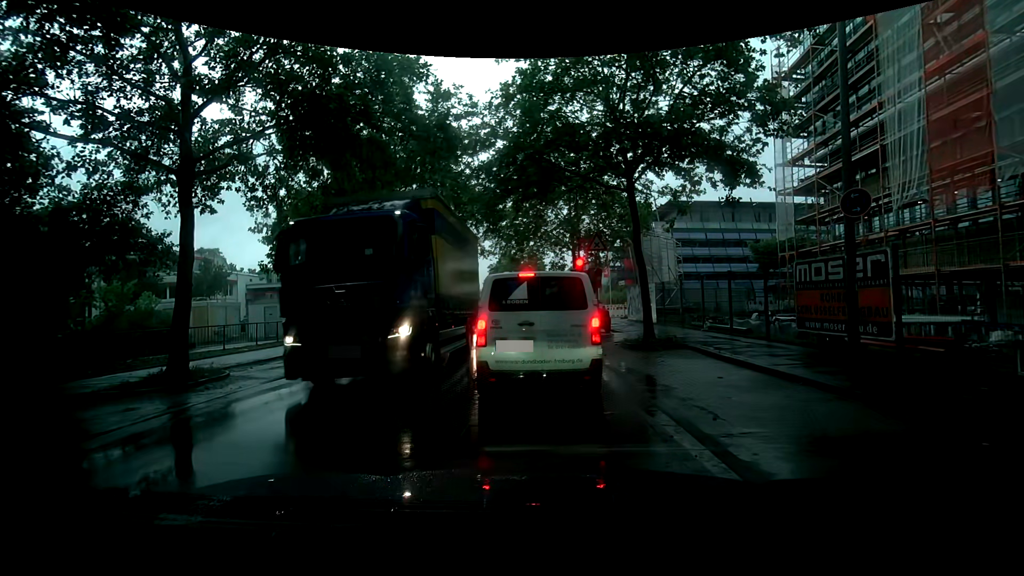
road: tertiary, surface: asphalt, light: Day
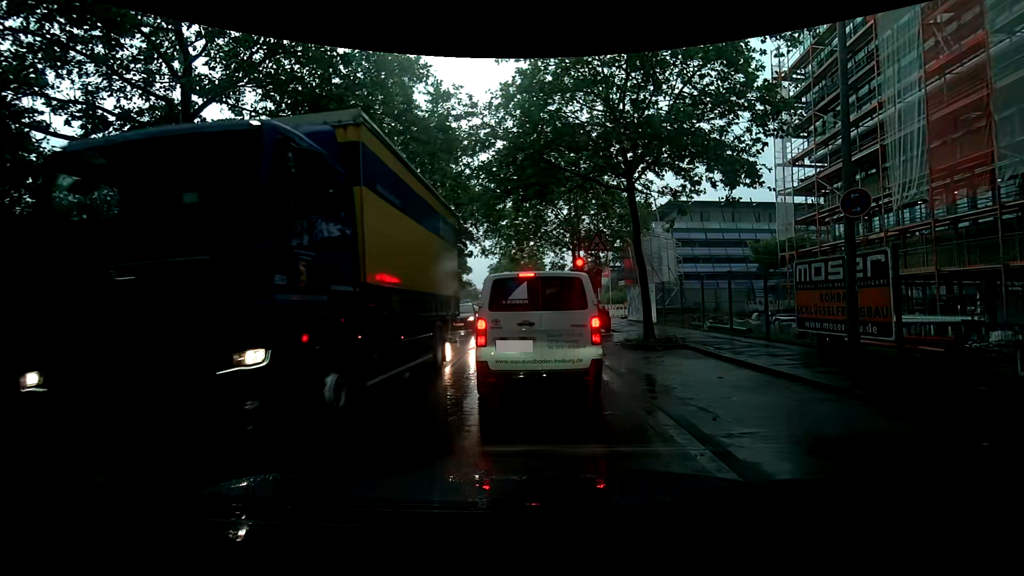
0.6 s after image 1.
(0.0, 0.0) m; 0°
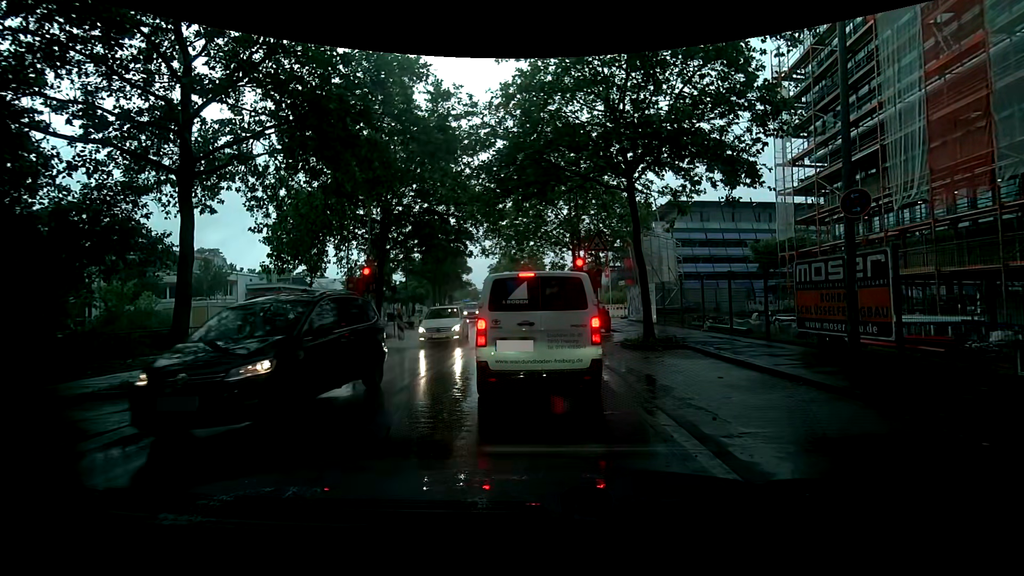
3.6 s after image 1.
(0.0, 0.0) m; 0°
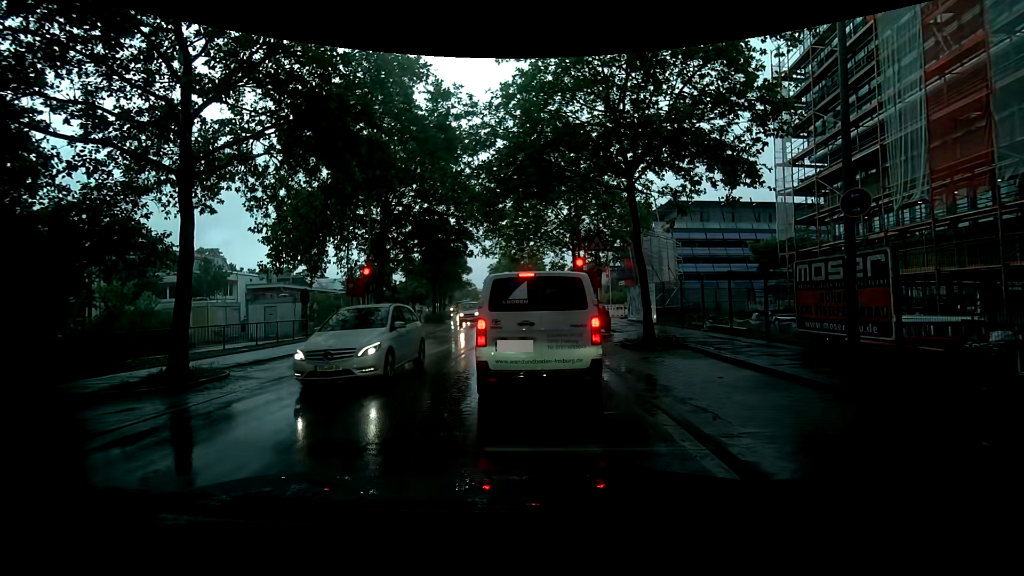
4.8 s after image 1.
(0.0, 0.0) m; 0°
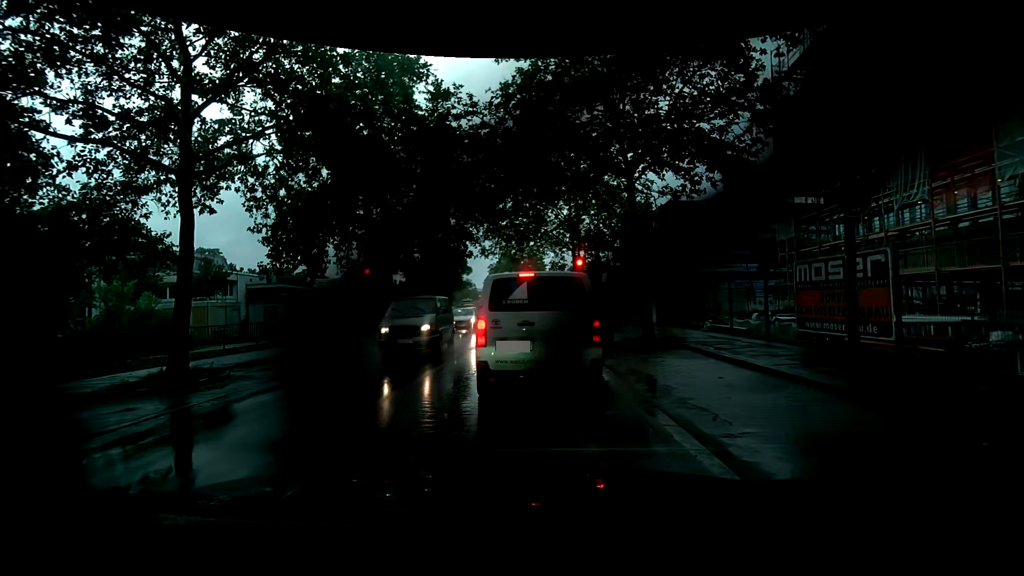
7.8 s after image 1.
(0.0, 0.0) m; 0°
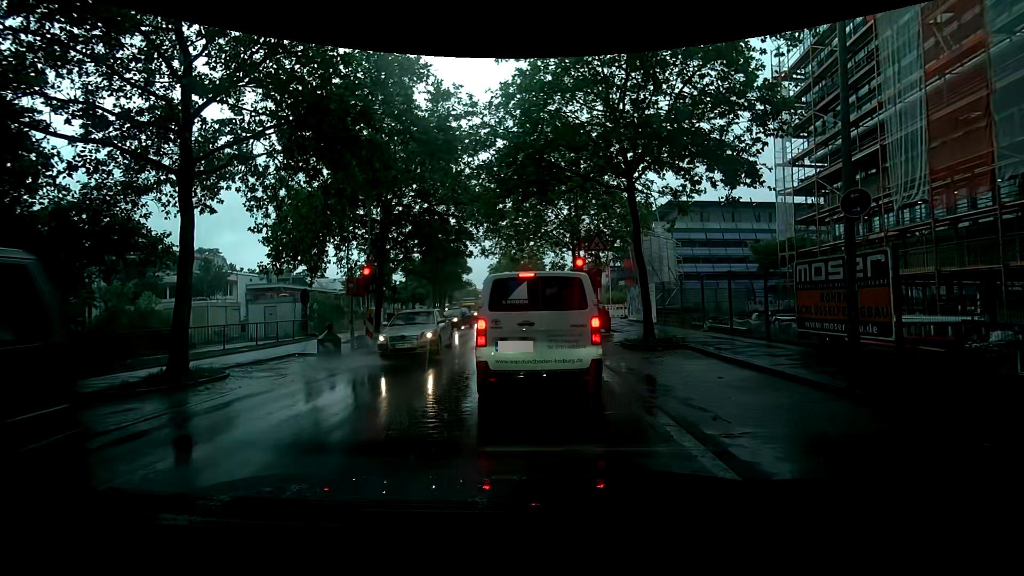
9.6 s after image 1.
(0.0, 0.0) m; 0°
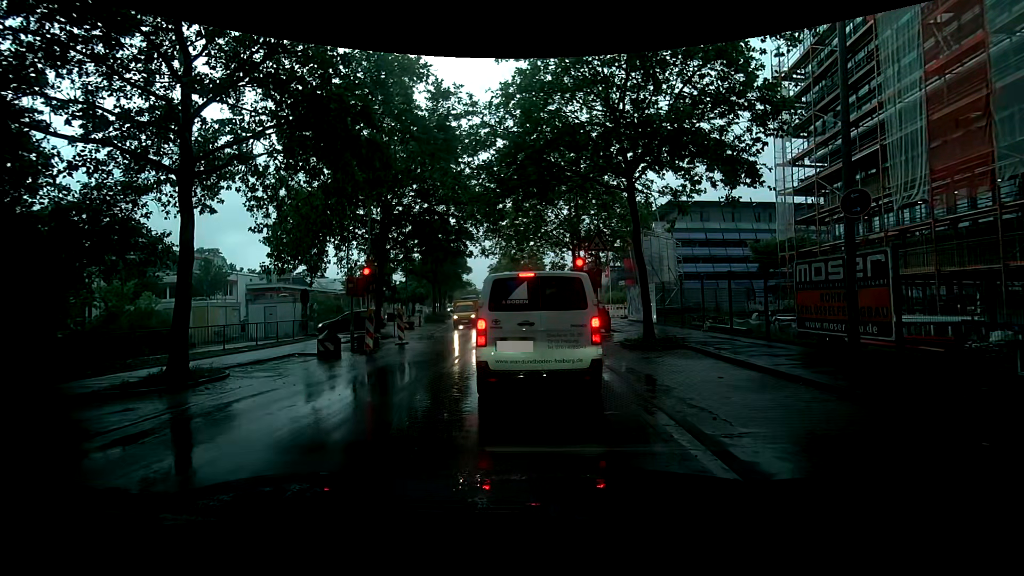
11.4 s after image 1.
(0.0, 0.0) m; 0°
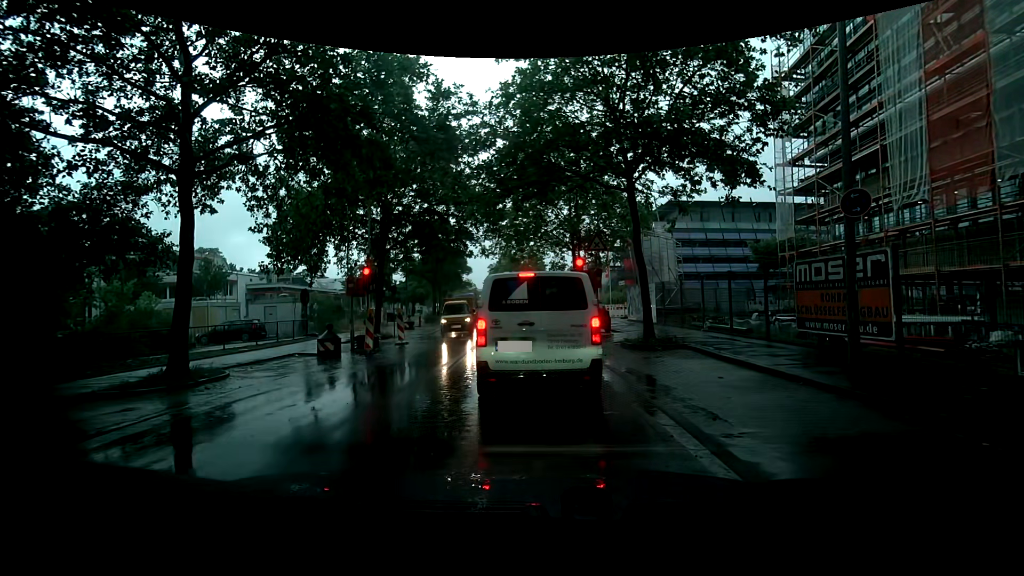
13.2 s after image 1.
(0.0, 0.0) m; 0°
